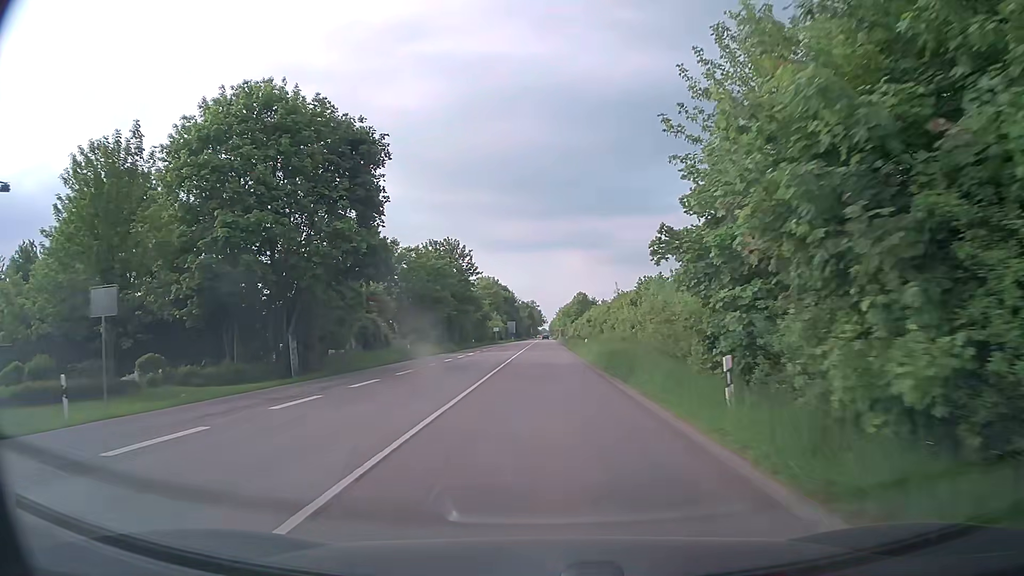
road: secondary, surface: asphalt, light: Day
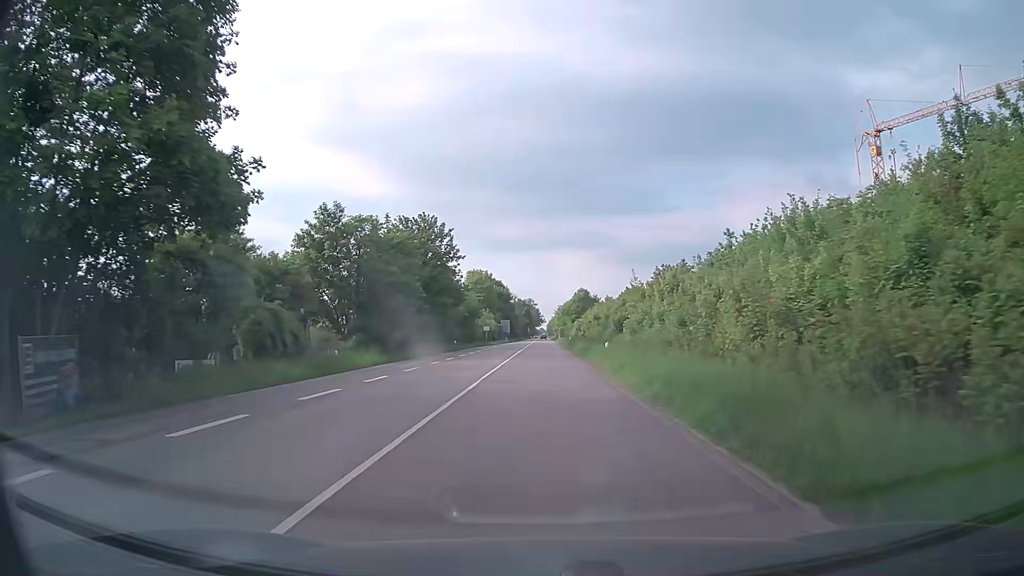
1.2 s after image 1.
(+0.2, +16.2) m; +1°
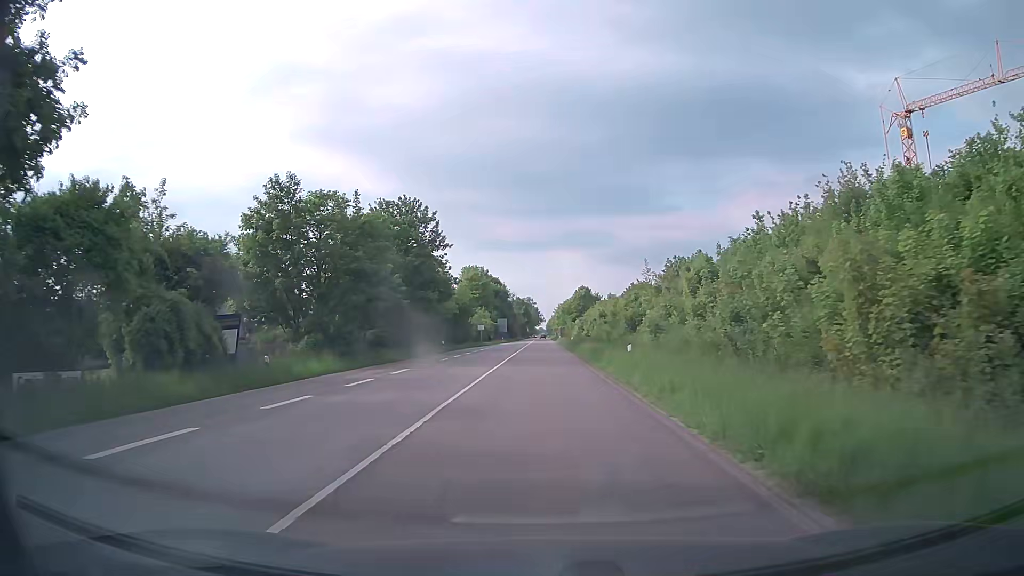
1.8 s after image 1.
(0.0, +8.1) m; 0°
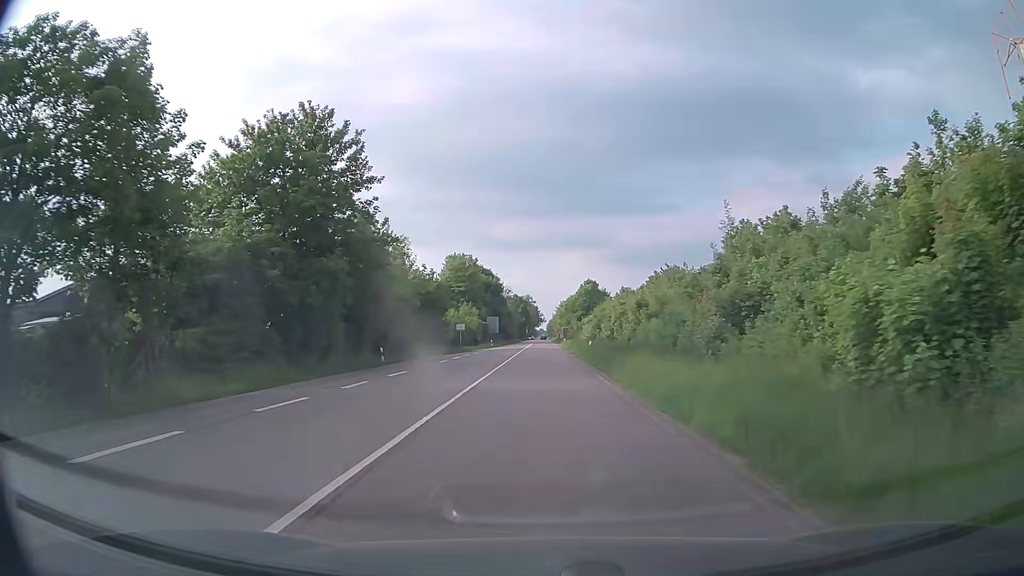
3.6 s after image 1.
(0.0, +24.2) m; 0°
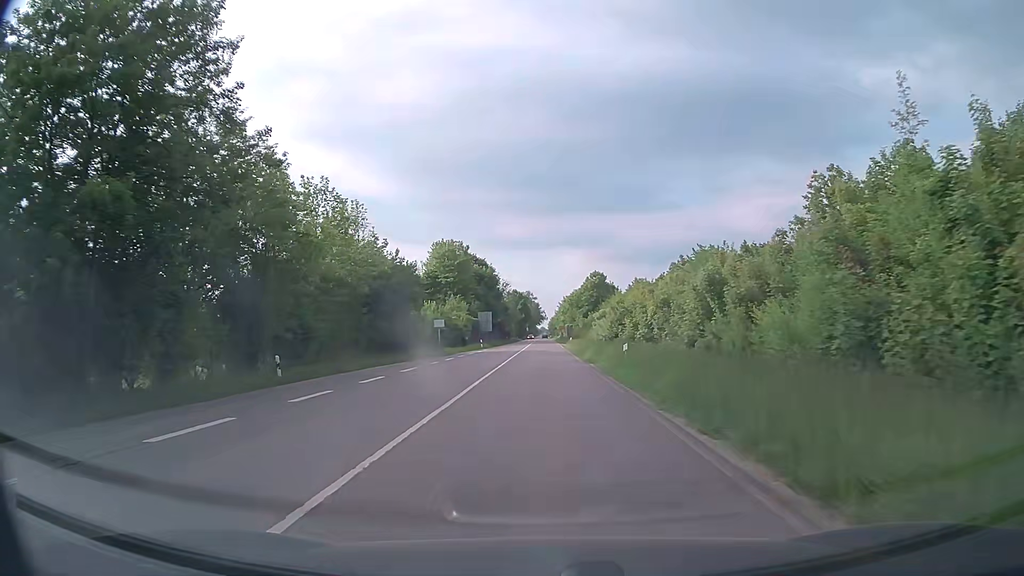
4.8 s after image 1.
(0.0, +16.1) m; 0°
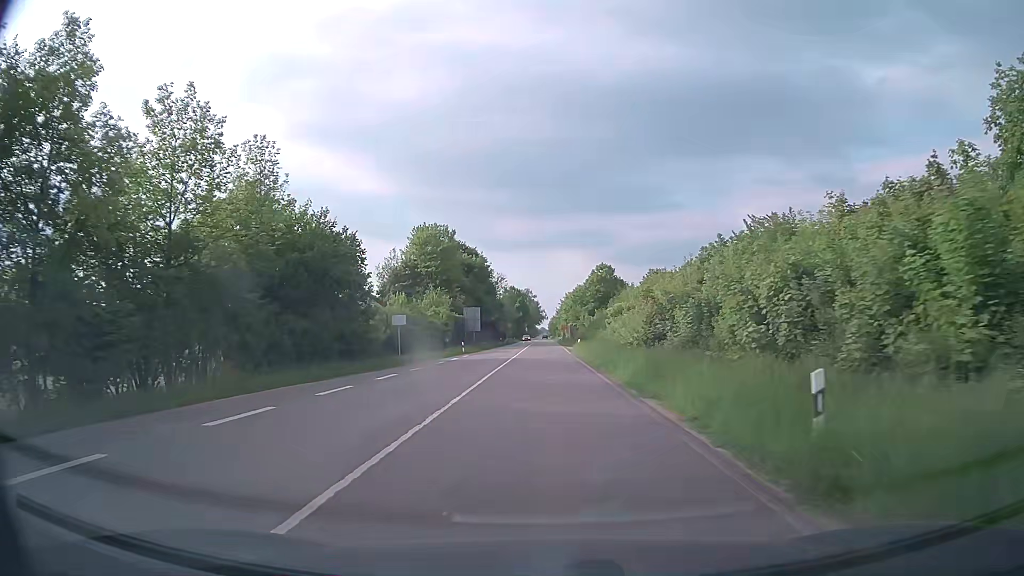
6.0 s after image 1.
(+0.1, +16.1) m; 0°
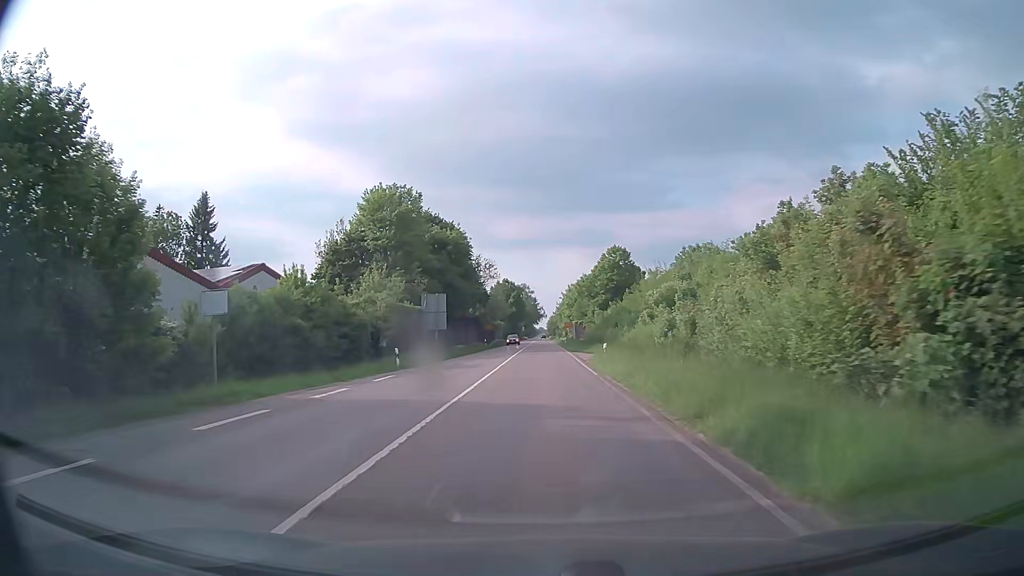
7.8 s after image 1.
(0.0, +24.2) m; 0°
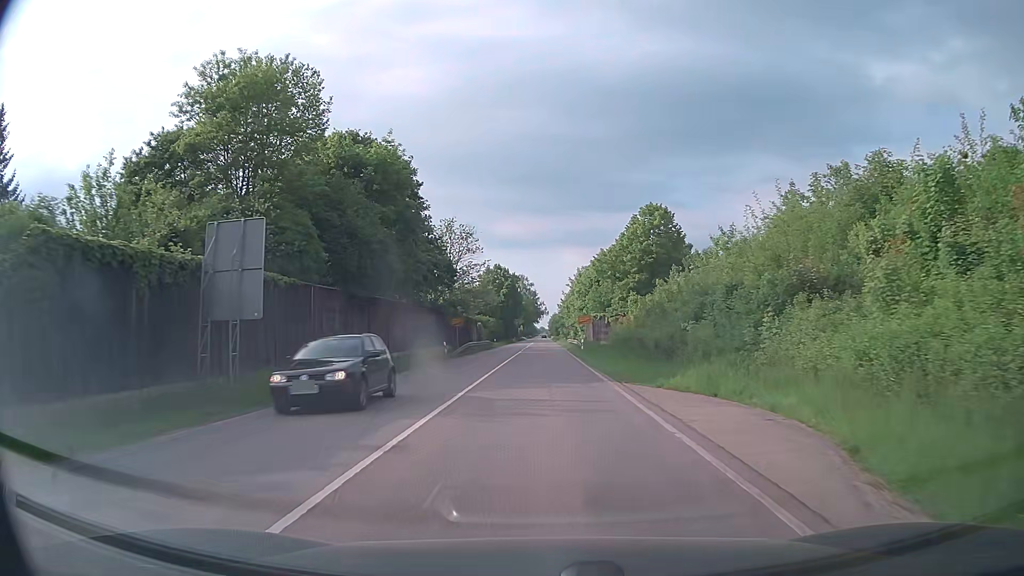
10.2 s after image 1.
(0.0, +32.3) m; 0°
(0, +10) (0, +20) (0, +30) (0, +40) (0, +50) (0, +60) (0, +70) (0, +80) (0, +90) (0, +100) m
